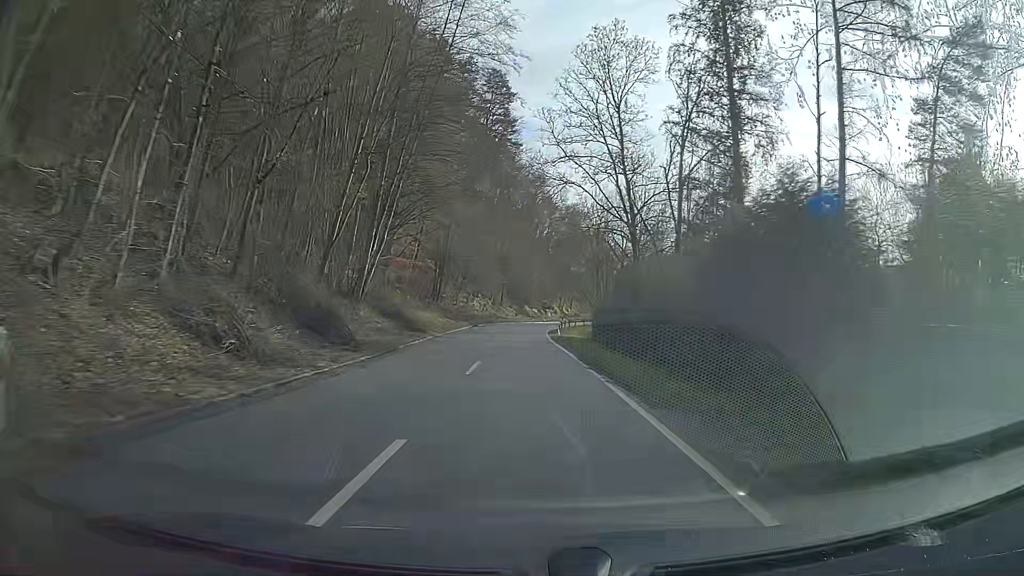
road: tertiary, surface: asphalt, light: Day
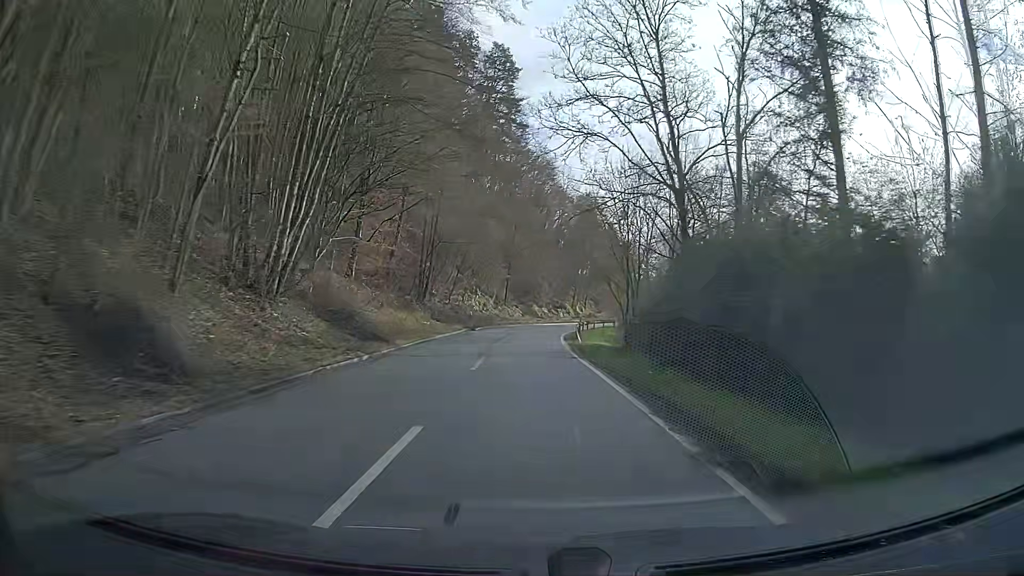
(-0.1, +11.3) m; -1°
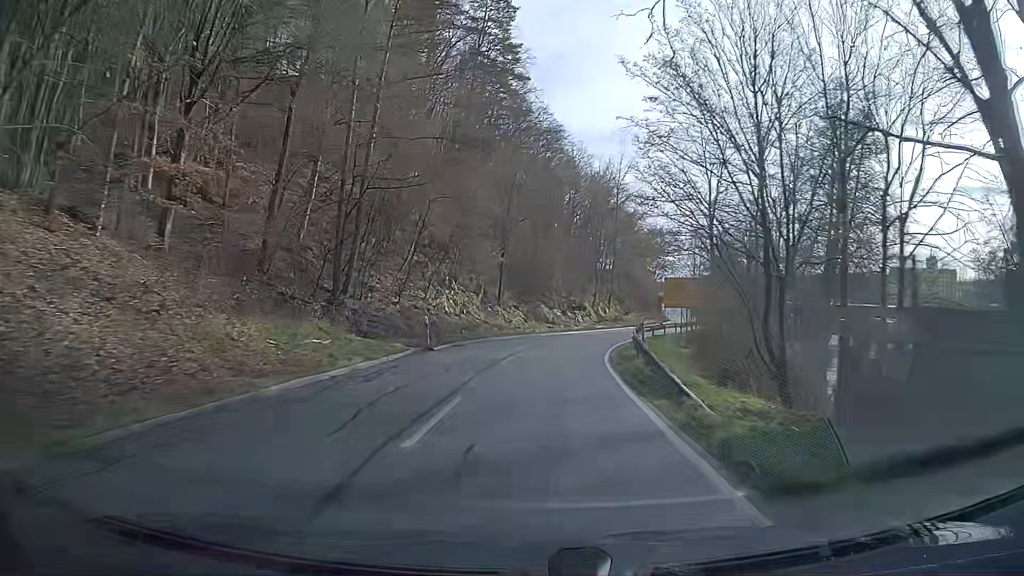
(-0.2, +21.0) m; -1°
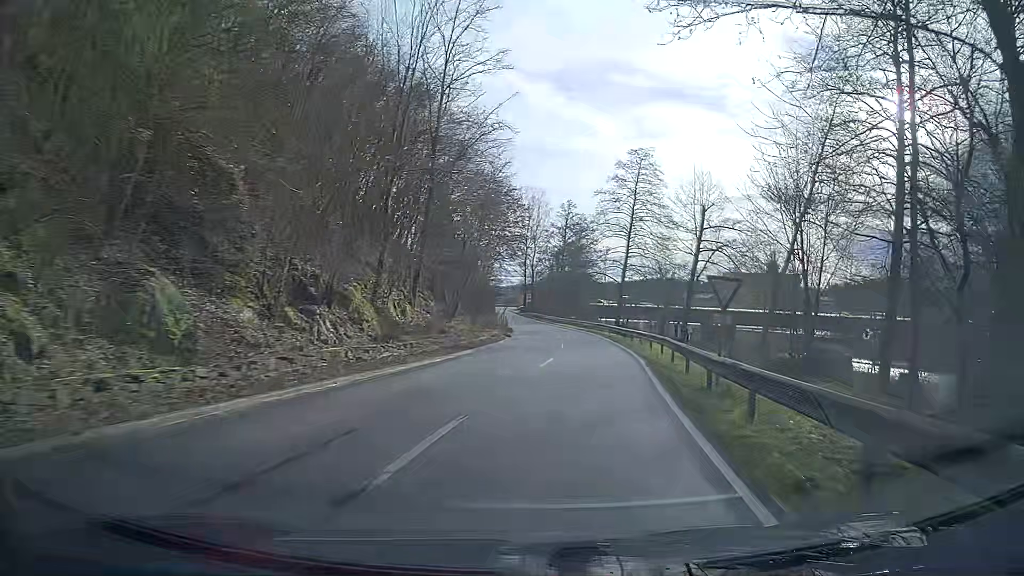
(+4.3, +35.8) m; +17°
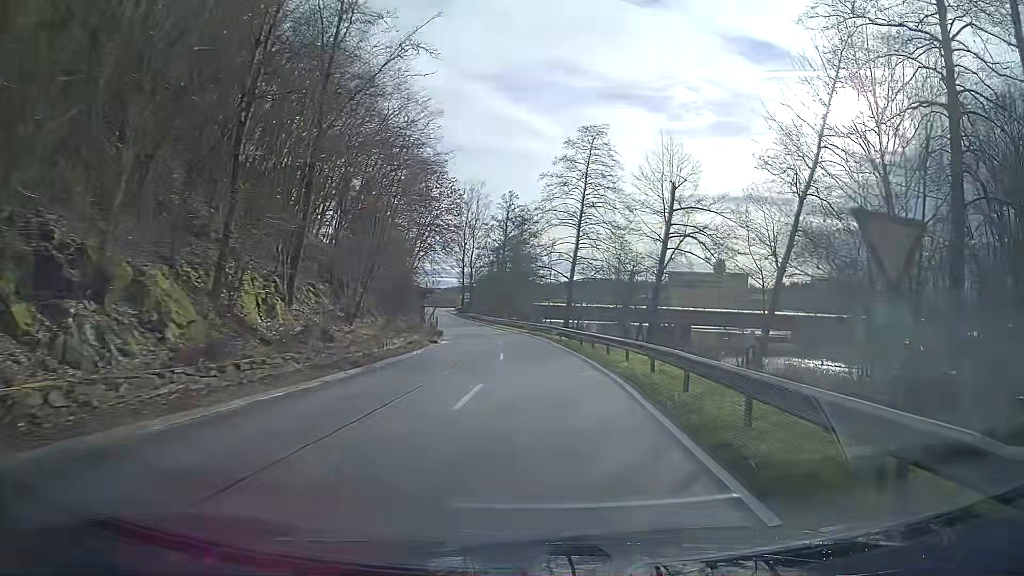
(+0.4, +8.8) m; +4°
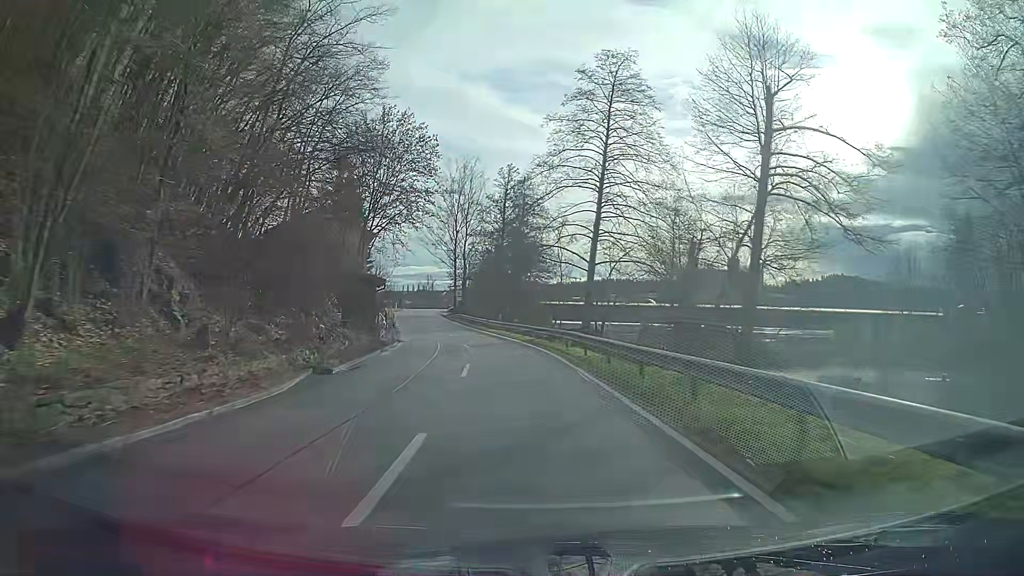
(0.0, +18.1) m; -1°
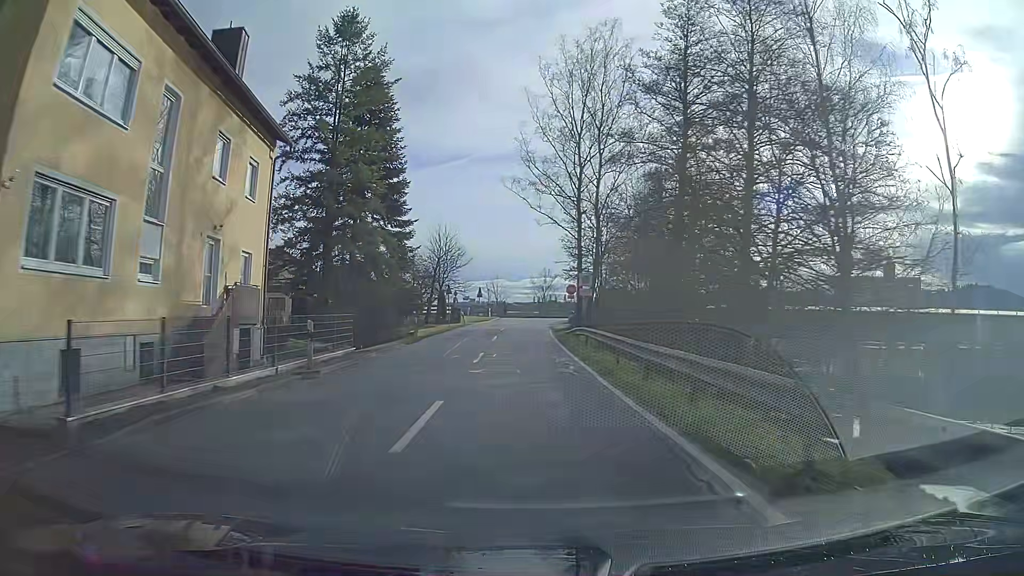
(-4.6, +45.6) m; -11°
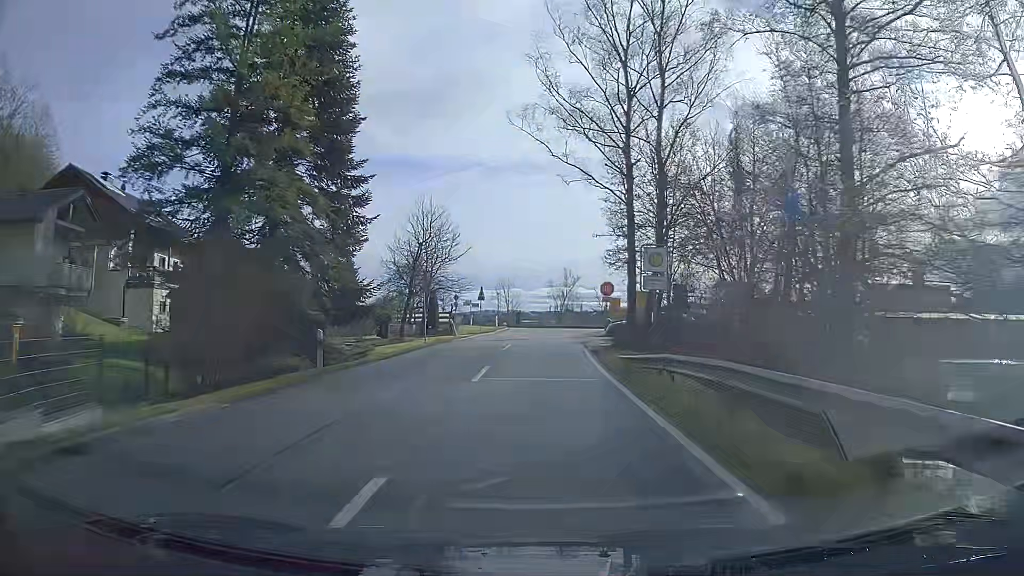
(-0.2, +17.0) m; -1°
